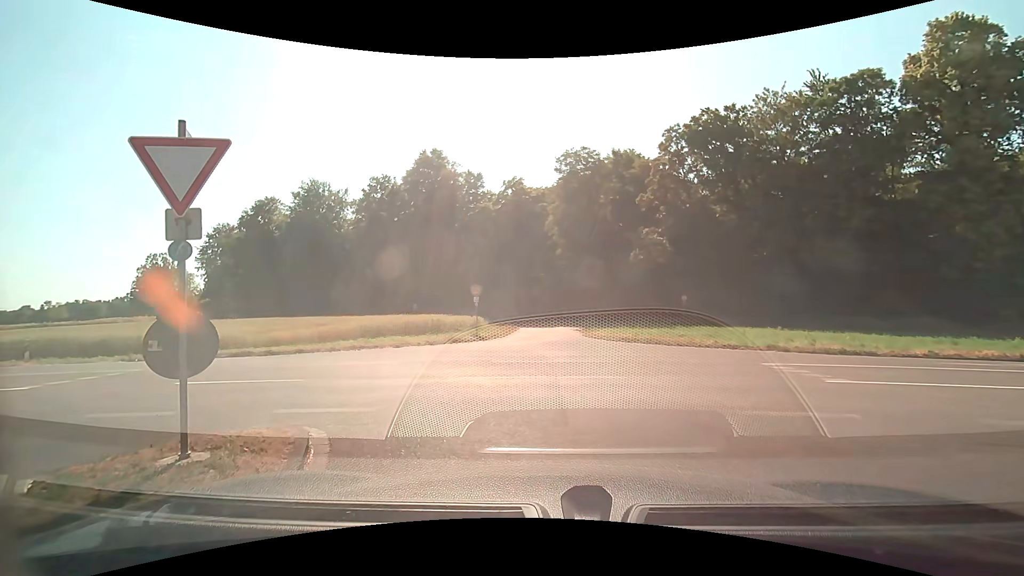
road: unclassified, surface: asphalt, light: Day
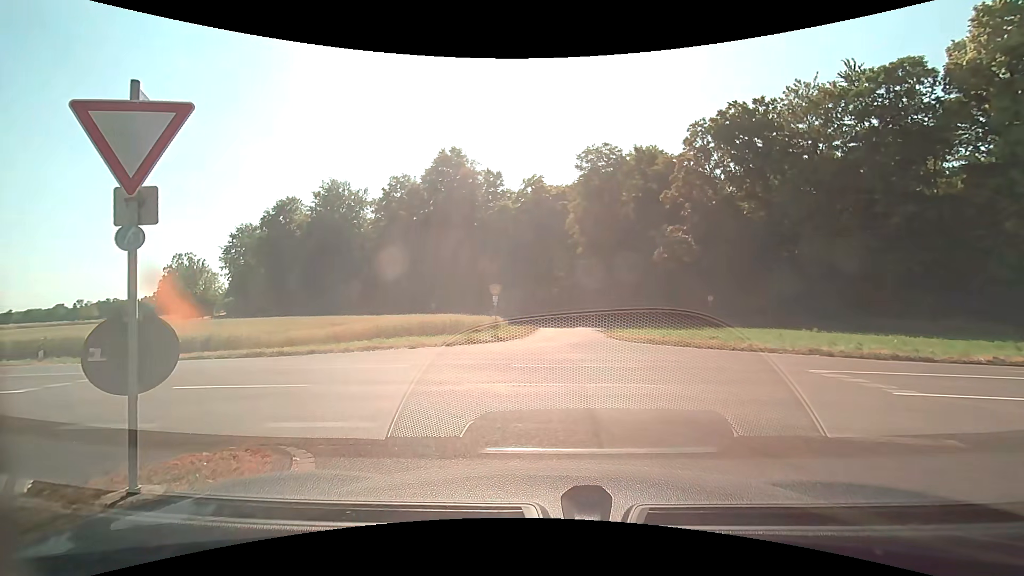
(0.0, +0.9) m; -1°
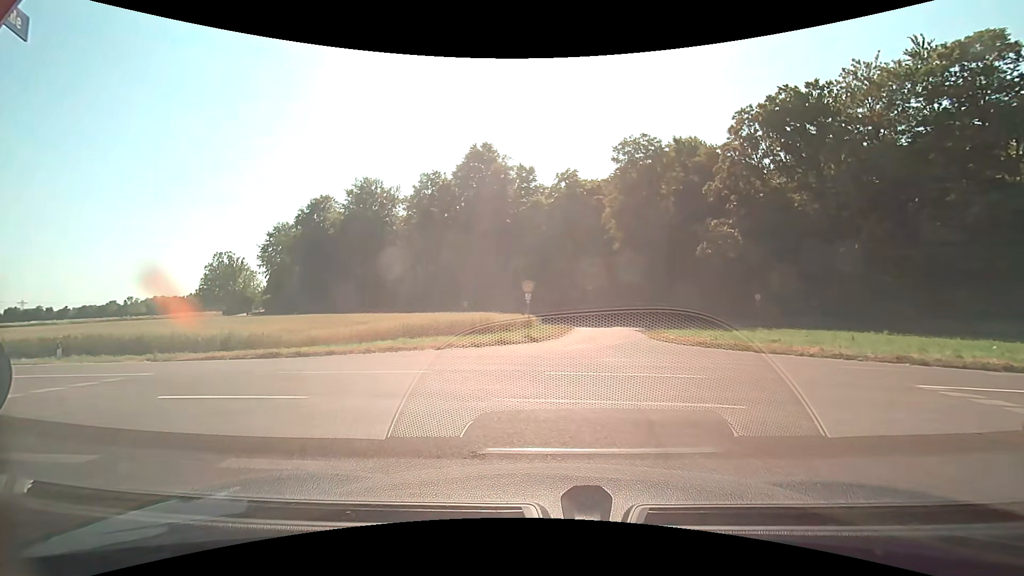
(-0.1, +1.6) m; -3°
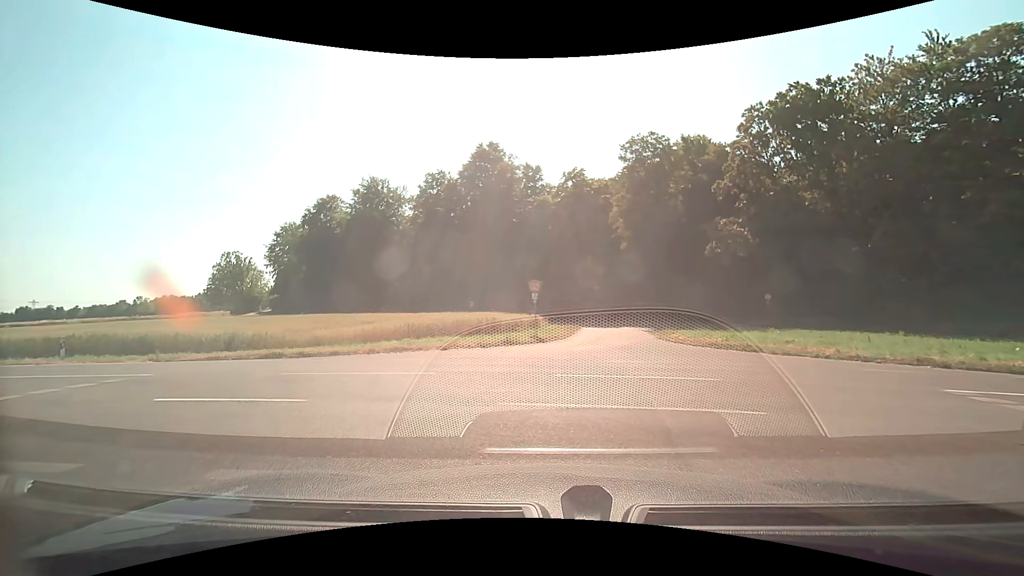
(0.0, +0.3) m; 0°
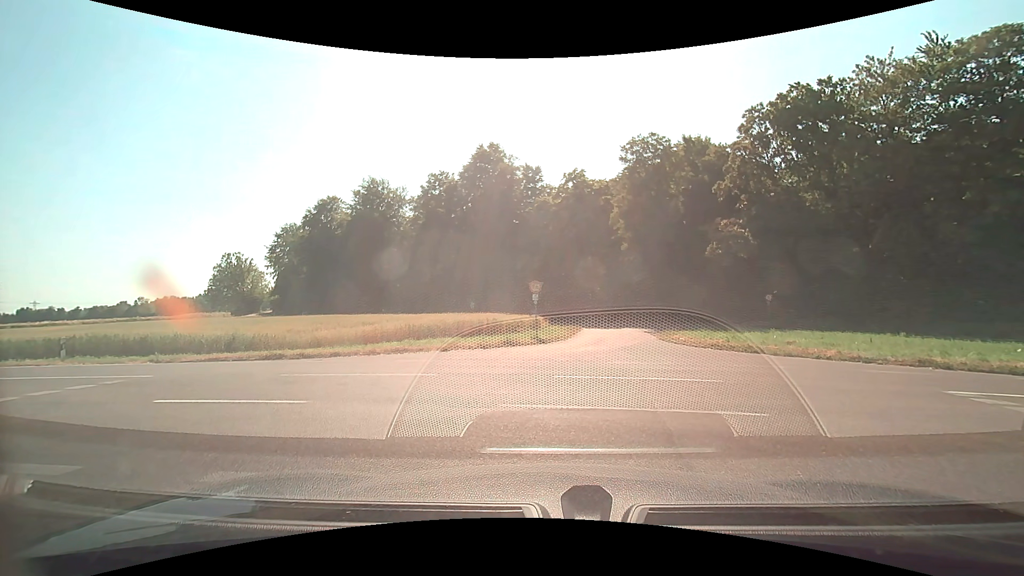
(0.0, +0.1) m; 0°
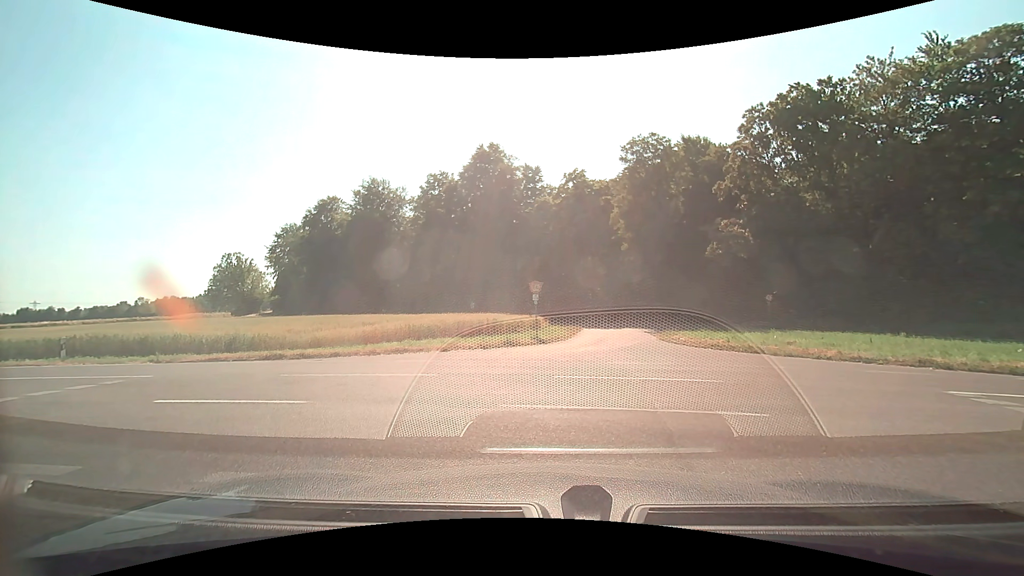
(0.0, 0.0) m; 0°
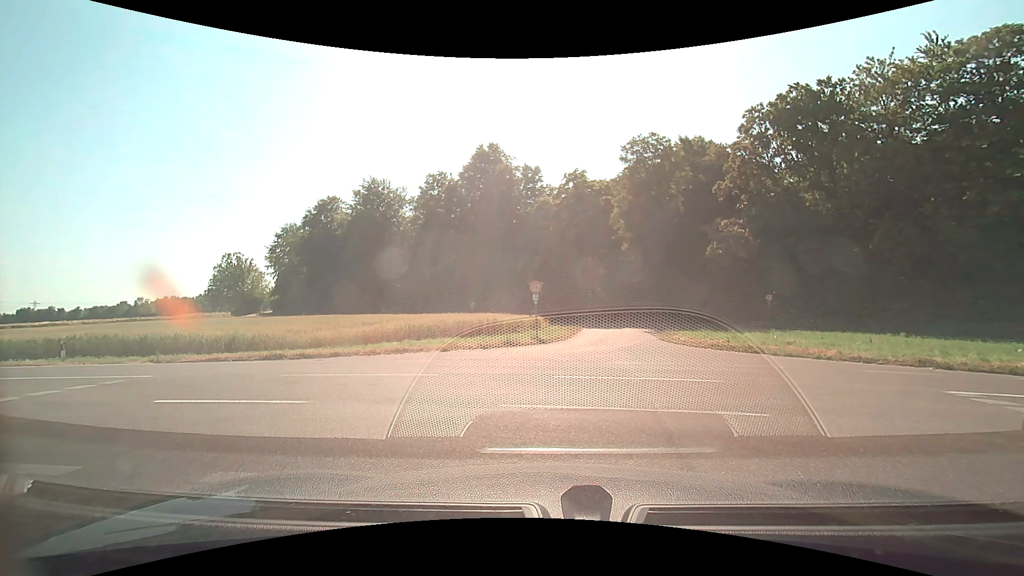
(0.0, 0.0) m; 0°
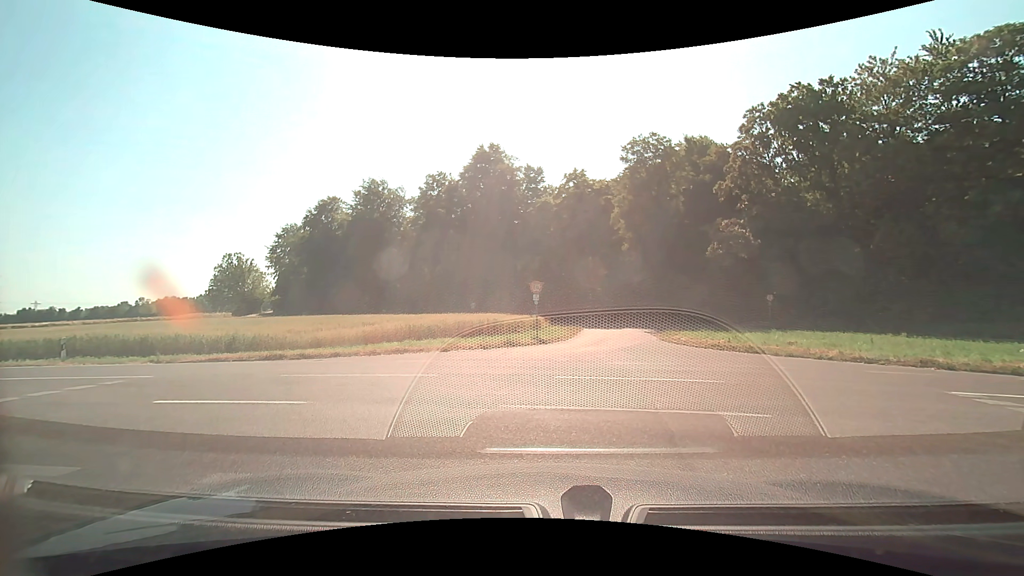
(0.0, 0.0) m; 0°
